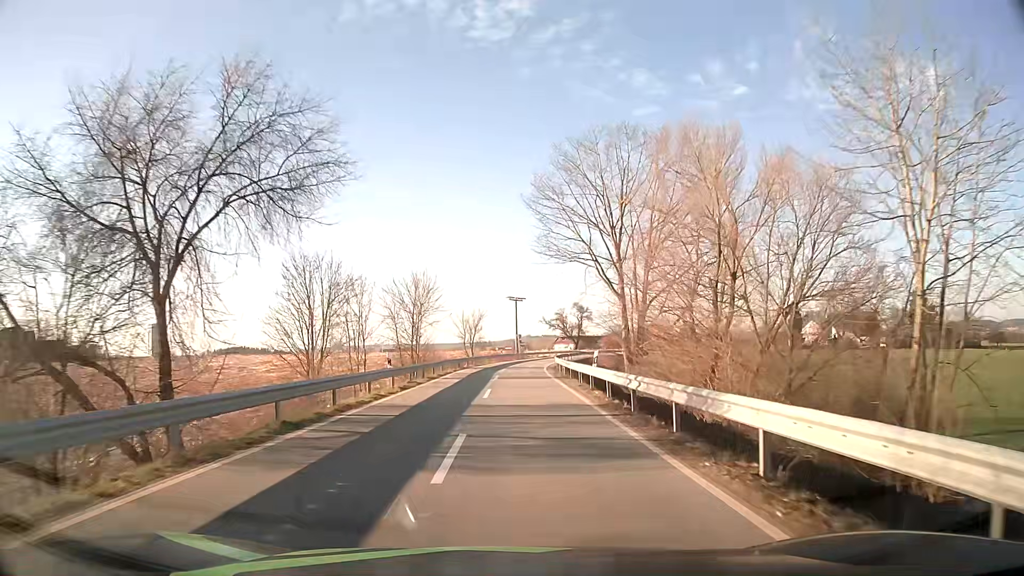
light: Day
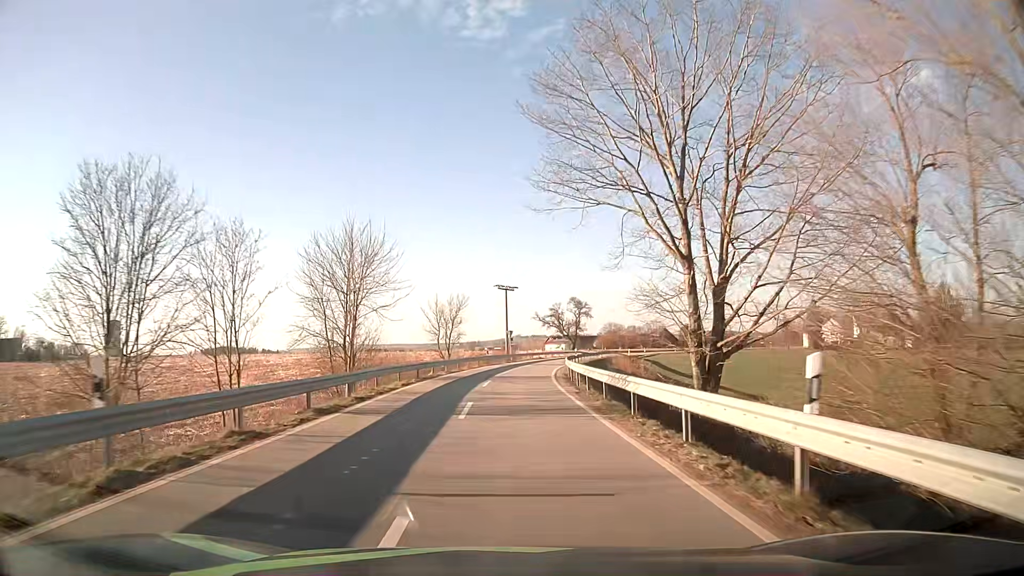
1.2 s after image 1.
(+0.2, +17.7) m; +1°
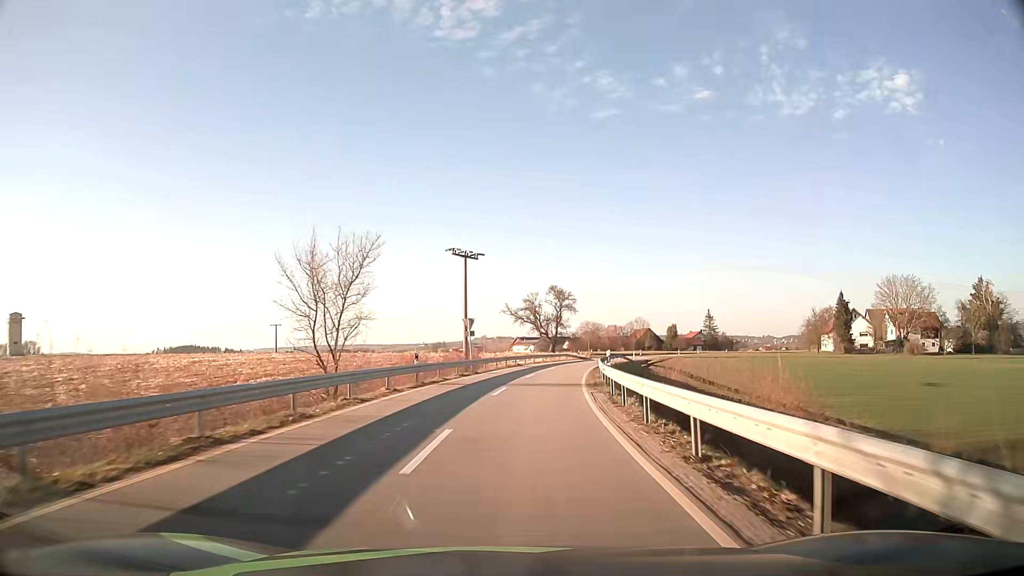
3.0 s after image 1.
(+0.5, +29.6) m; +3°
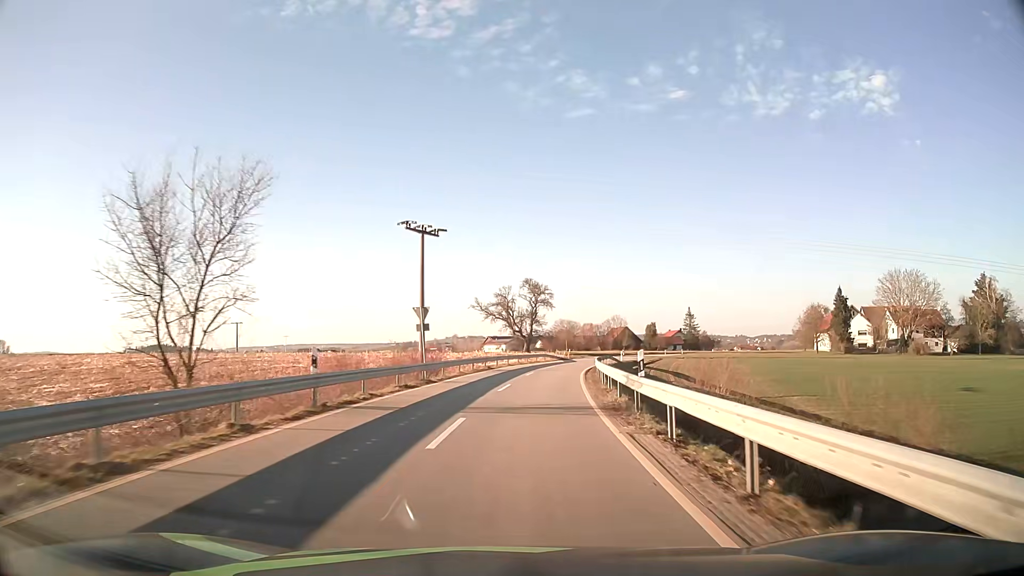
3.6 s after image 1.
(+0.2, +10.6) m; +2°
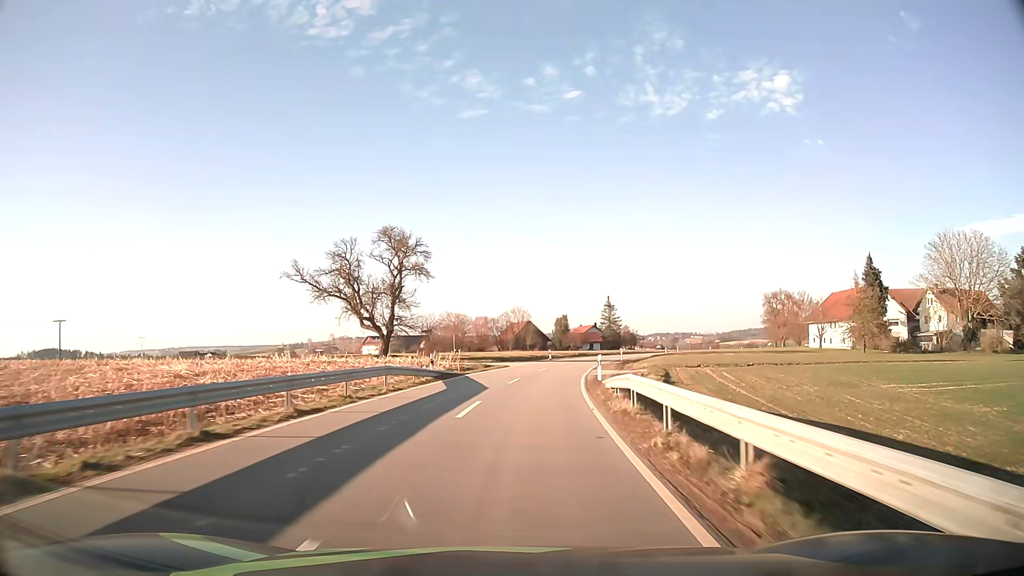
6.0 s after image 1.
(+3.9, +44.9) m; +9°
